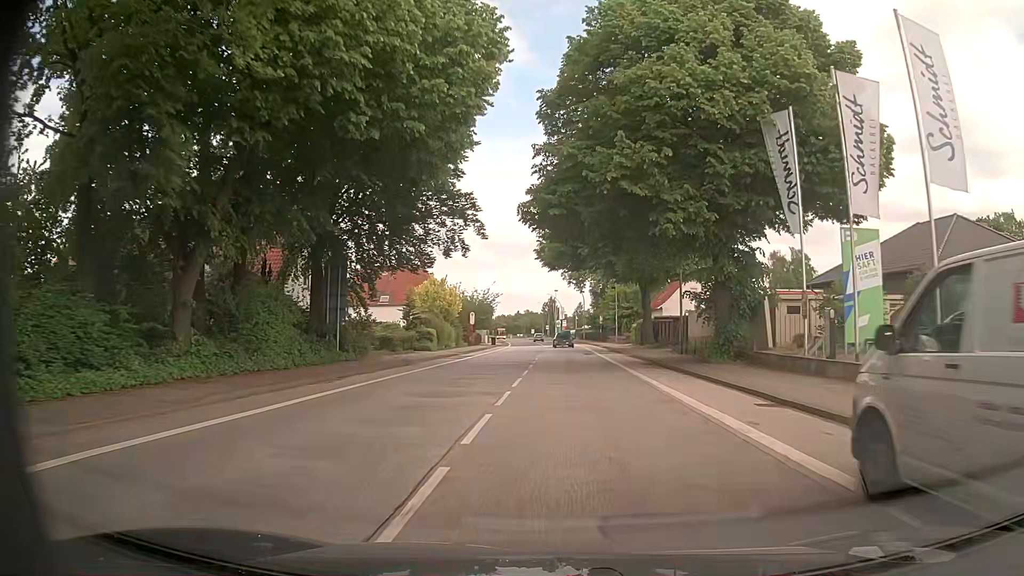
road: primary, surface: asphalt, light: Day
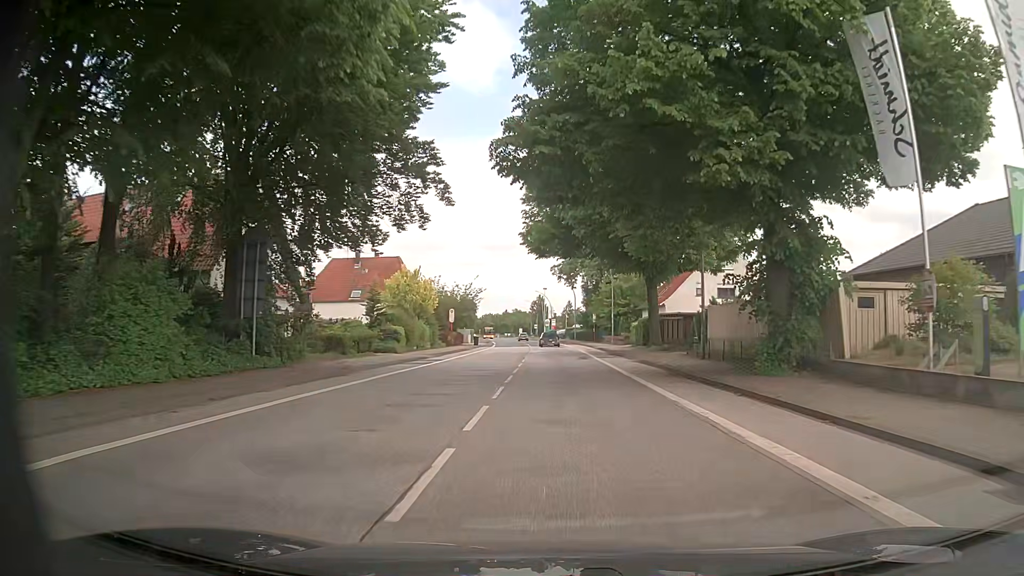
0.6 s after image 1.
(+0.1, +7.9) m; +1°
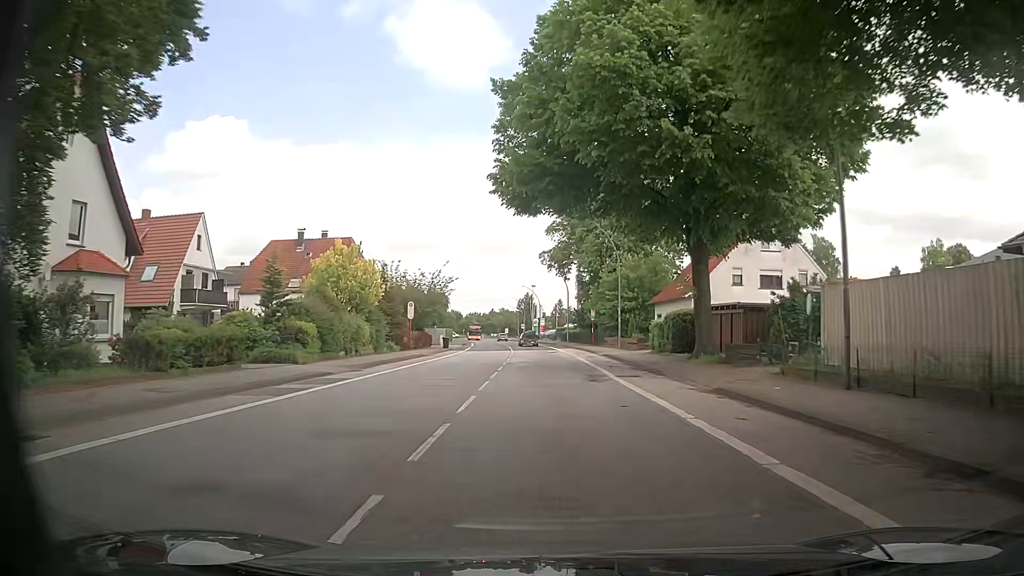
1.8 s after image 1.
(+0.2, +15.8) m; +1°
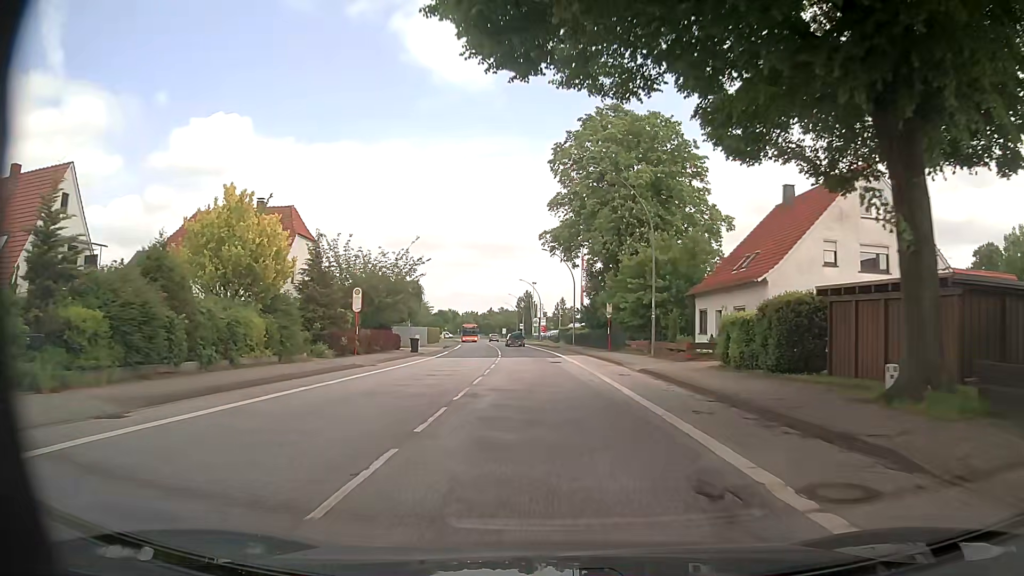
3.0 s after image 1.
(0.0, +15.8) m; 0°
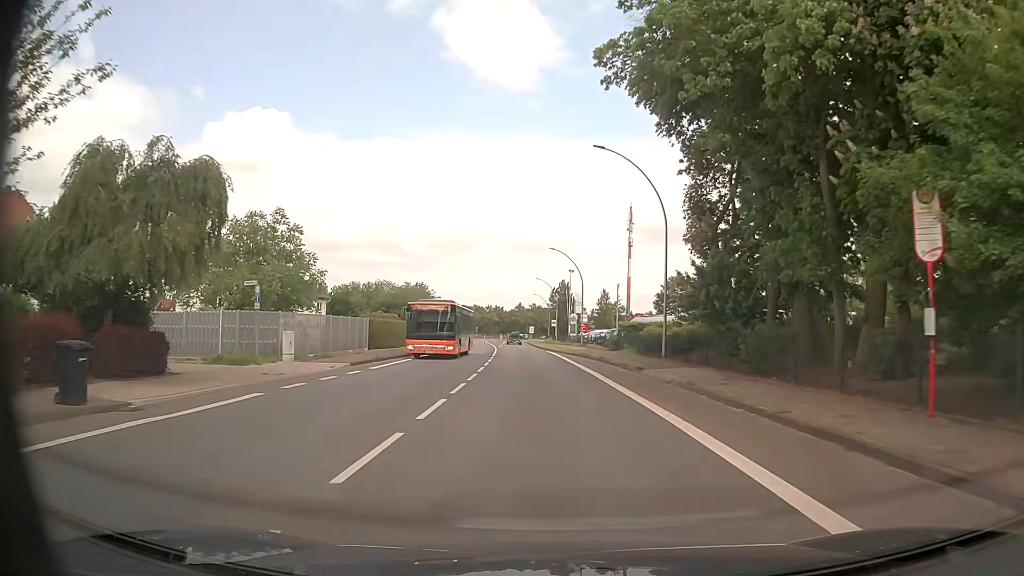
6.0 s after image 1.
(-0.6, +39.6) m; -2°
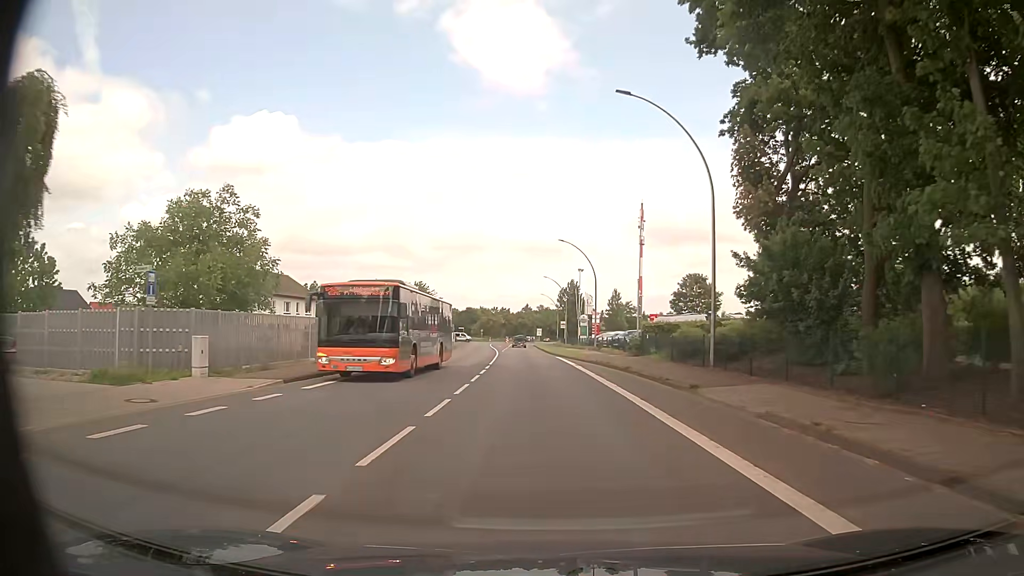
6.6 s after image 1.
(0.0, +7.9) m; -1°
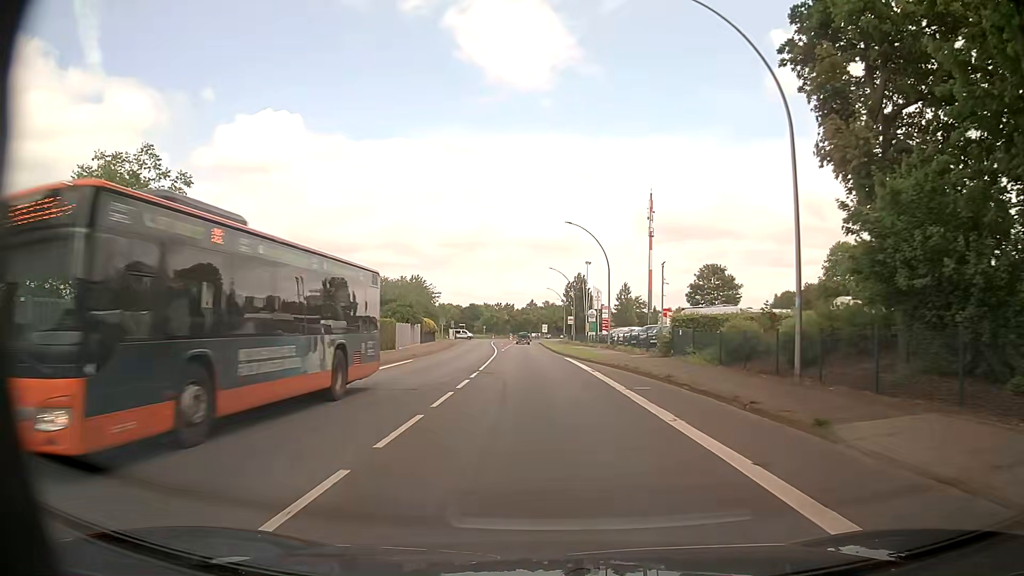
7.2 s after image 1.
(0.0, +7.9) m; -1°
